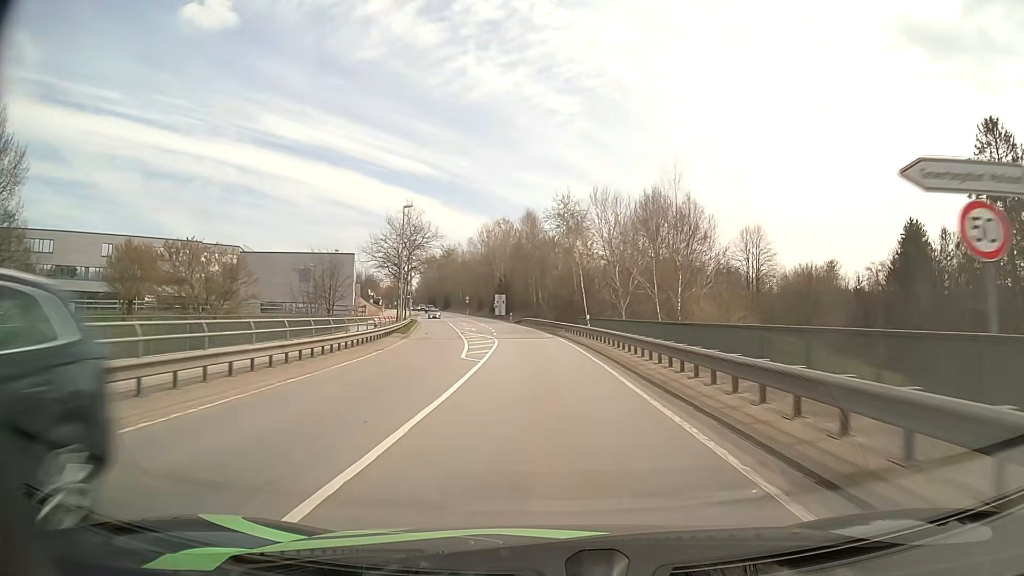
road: secondary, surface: asphalt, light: Day
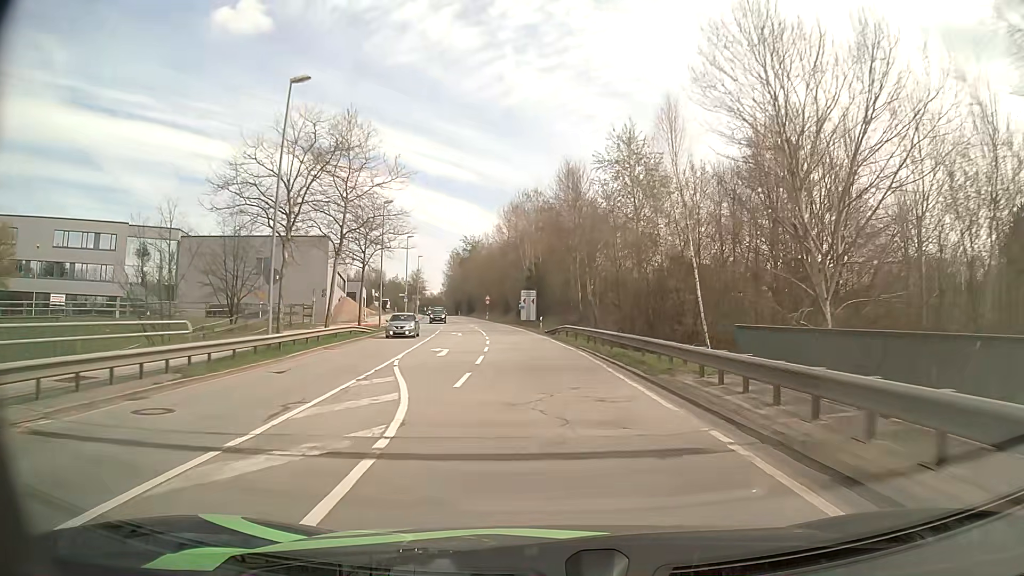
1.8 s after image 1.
(-1.1, +32.1) m; -4°
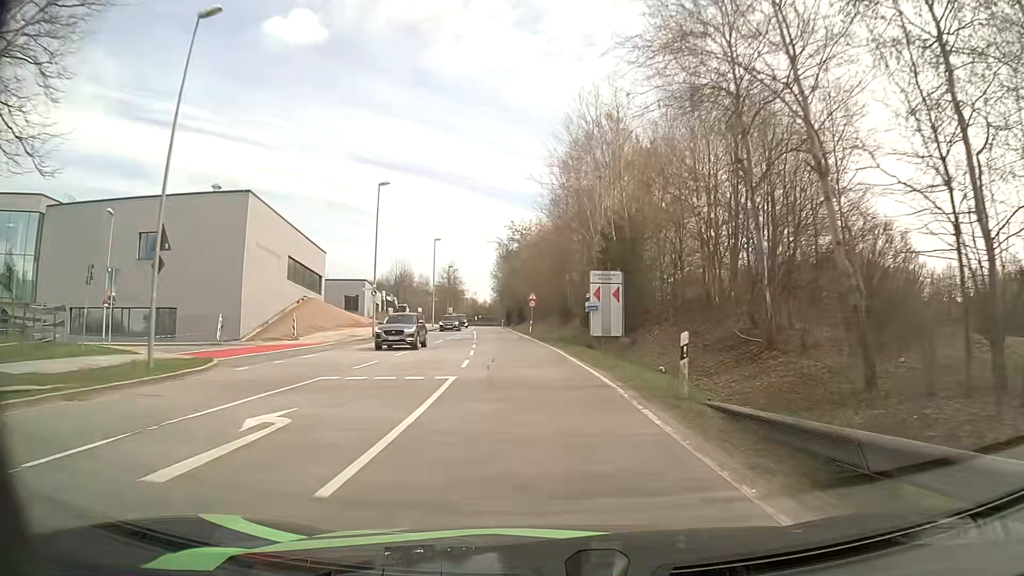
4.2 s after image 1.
(-1.6, +37.9) m; -5°
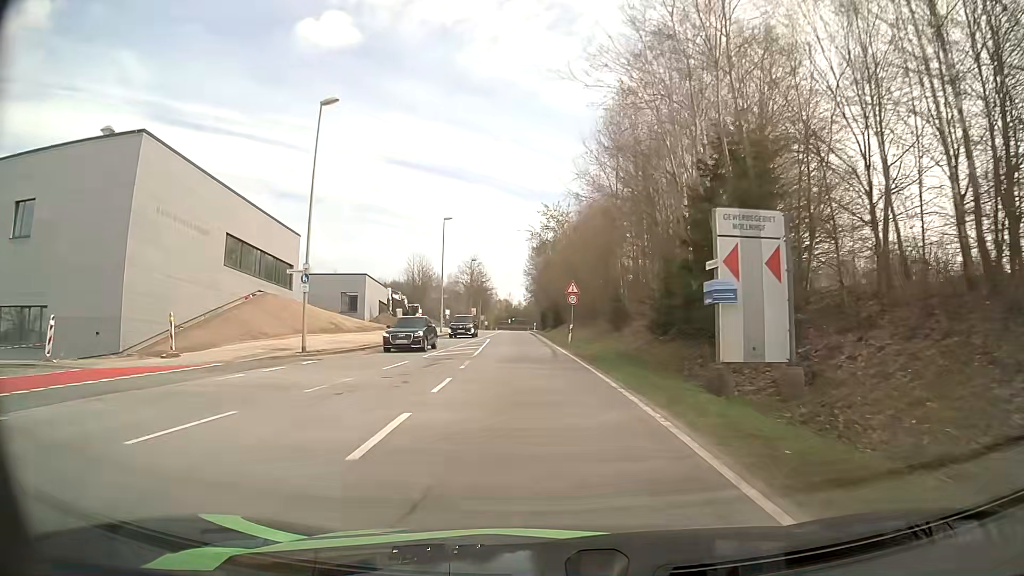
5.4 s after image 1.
(-0.6, +18.6) m; -3°
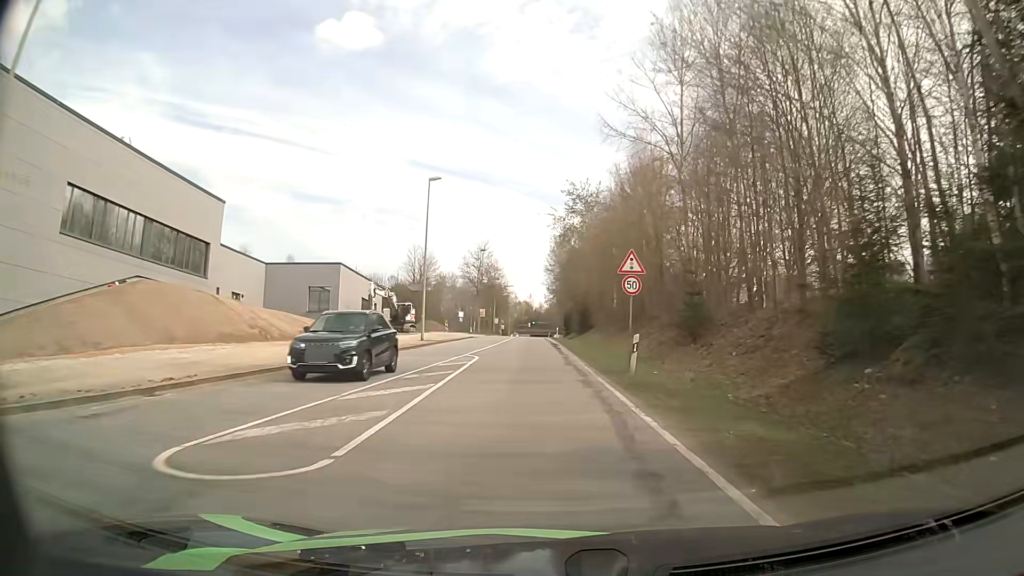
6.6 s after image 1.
(-0.5, +18.4) m; -2°
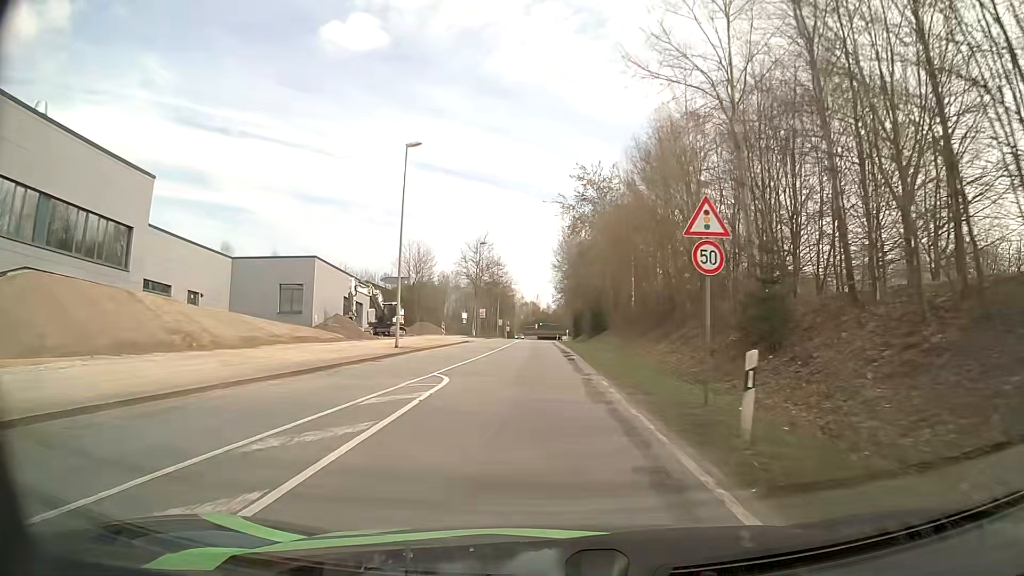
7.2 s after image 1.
(0.0, +9.0) m; +1°
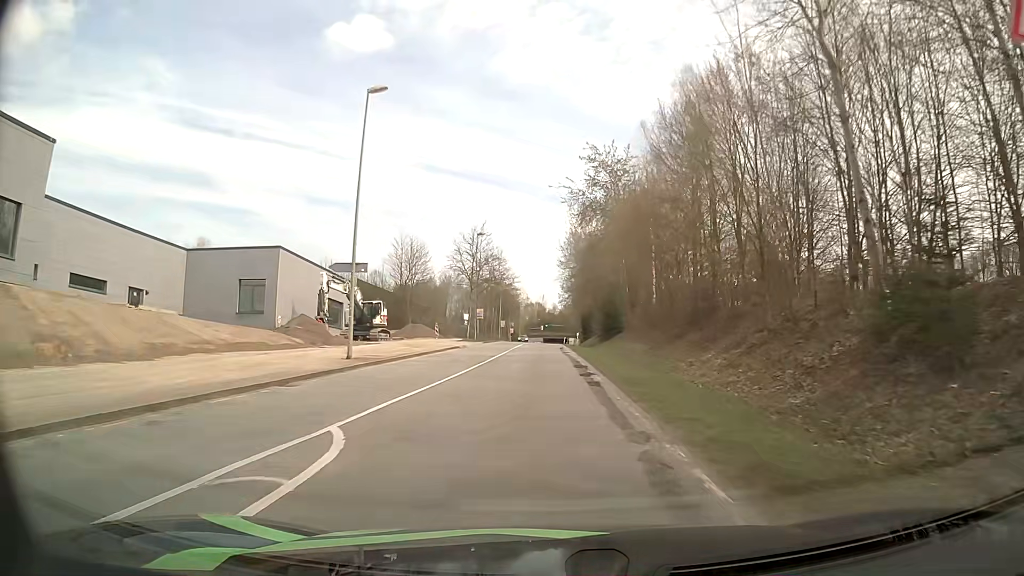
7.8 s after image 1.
(-0.2, +8.8) m; -2°
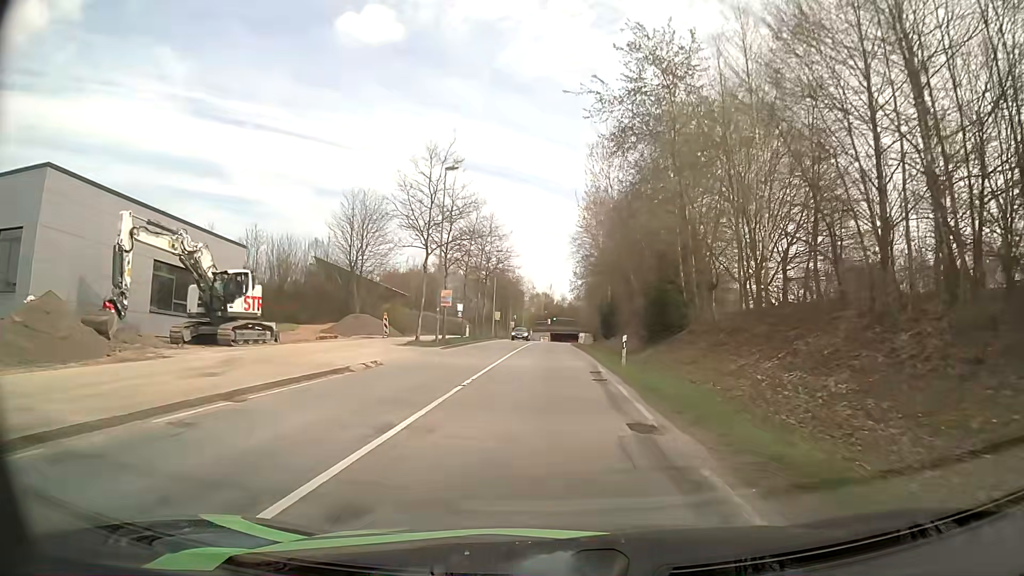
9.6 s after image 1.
(-0.3, +25.5) m; -1°
(0, +10) (0, +20) (0, +30) (0, +40) (+1, +50) (+1, +60) (+1, +70) (+1, +80) (+2, +90) (+2, +100) m
